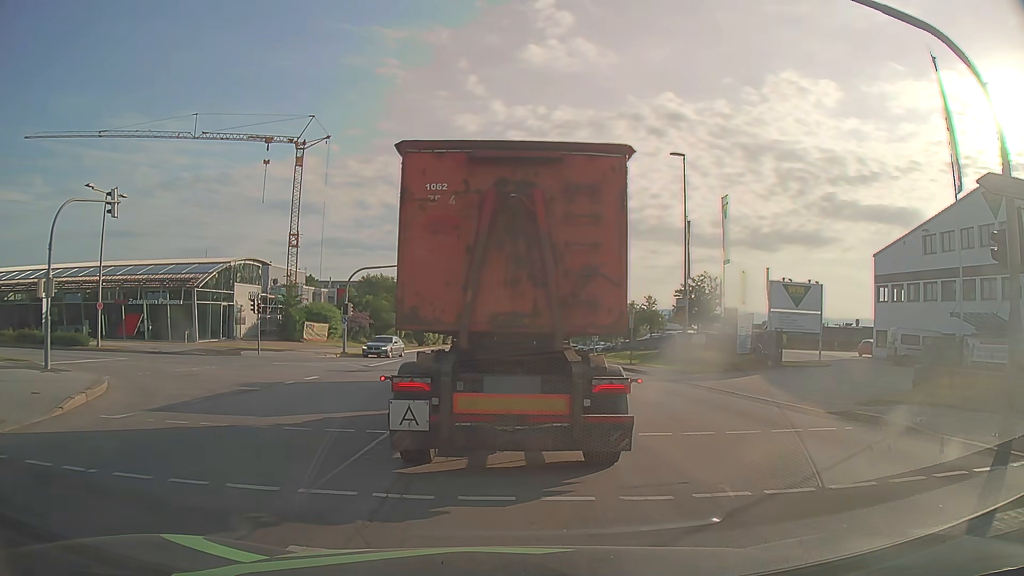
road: secondary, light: Day
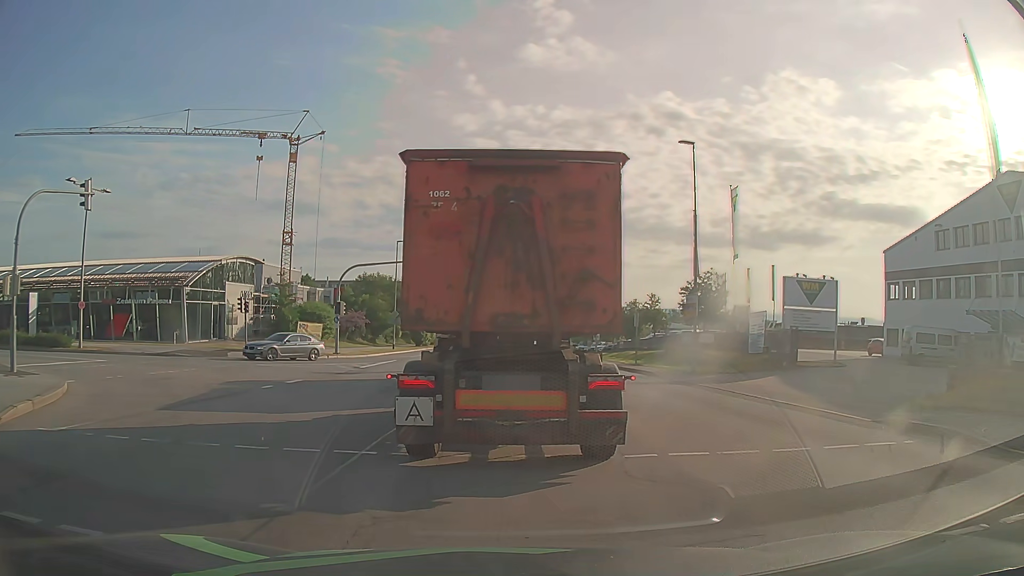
(0.0, +2.0) m; +1°
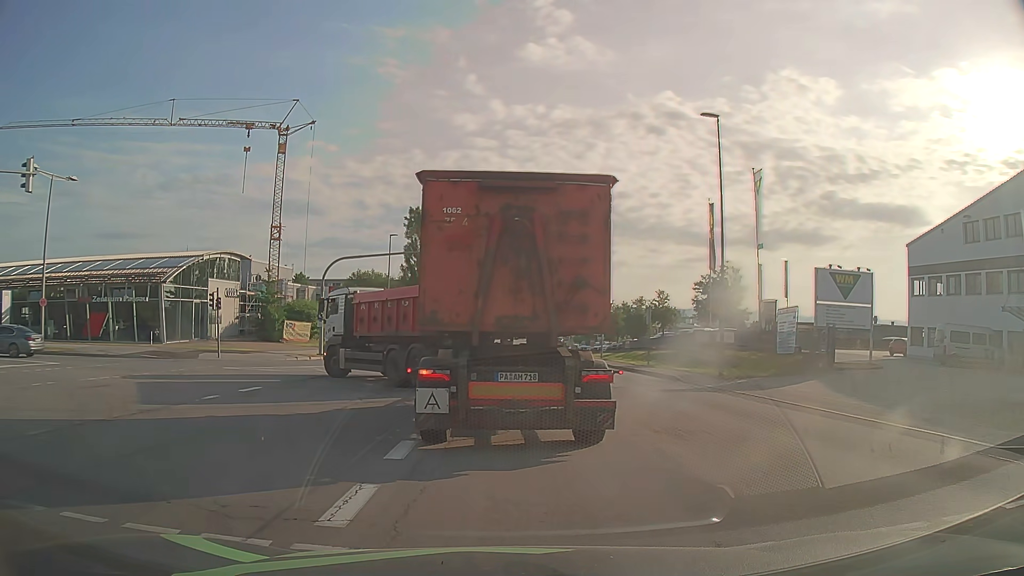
(-0.1, +3.9) m; 0°
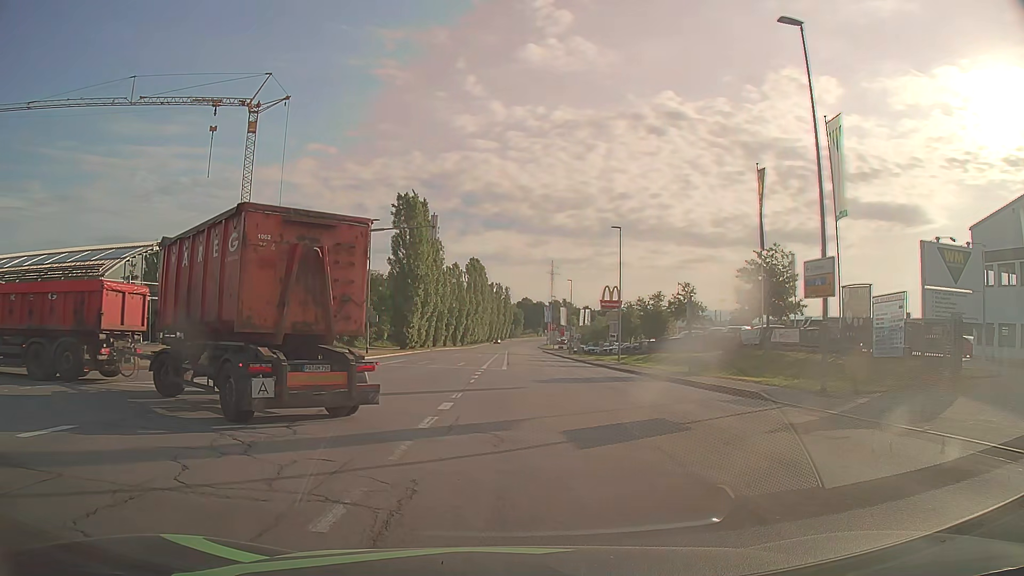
(-0.1, +9.0) m; -1°
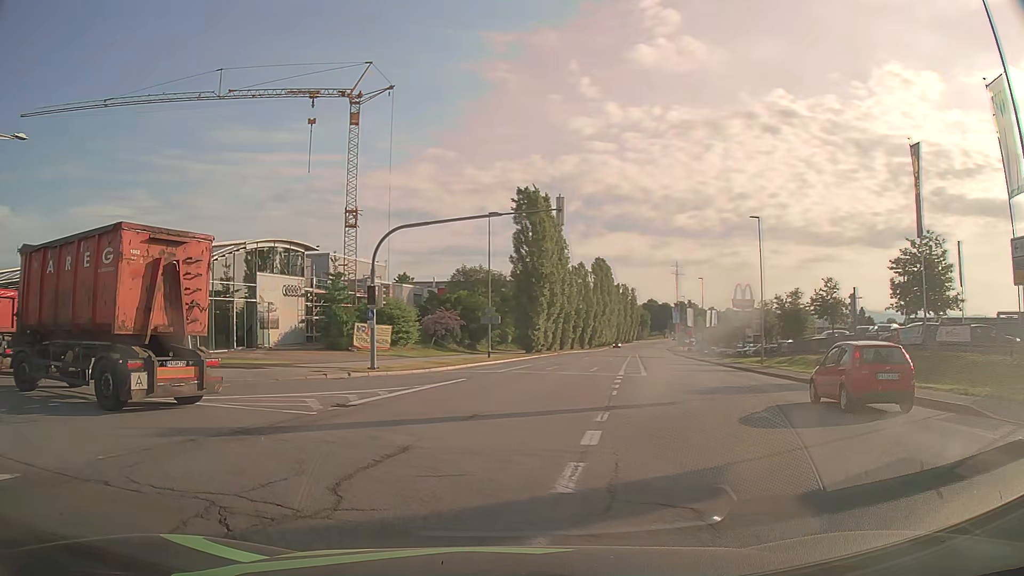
(-0.3, +4.6) m; -10°
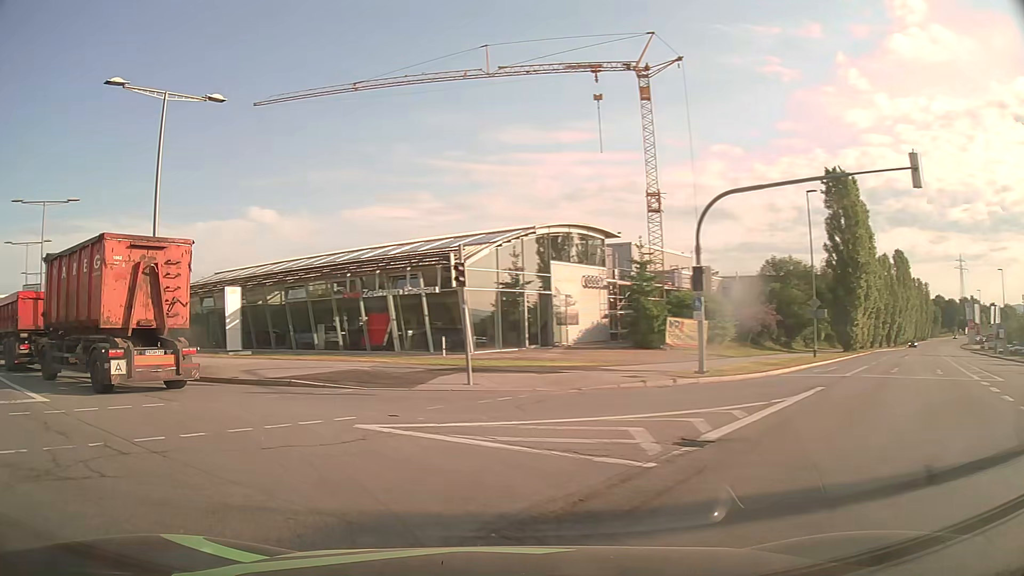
(-1.4, +6.0) m; -24°
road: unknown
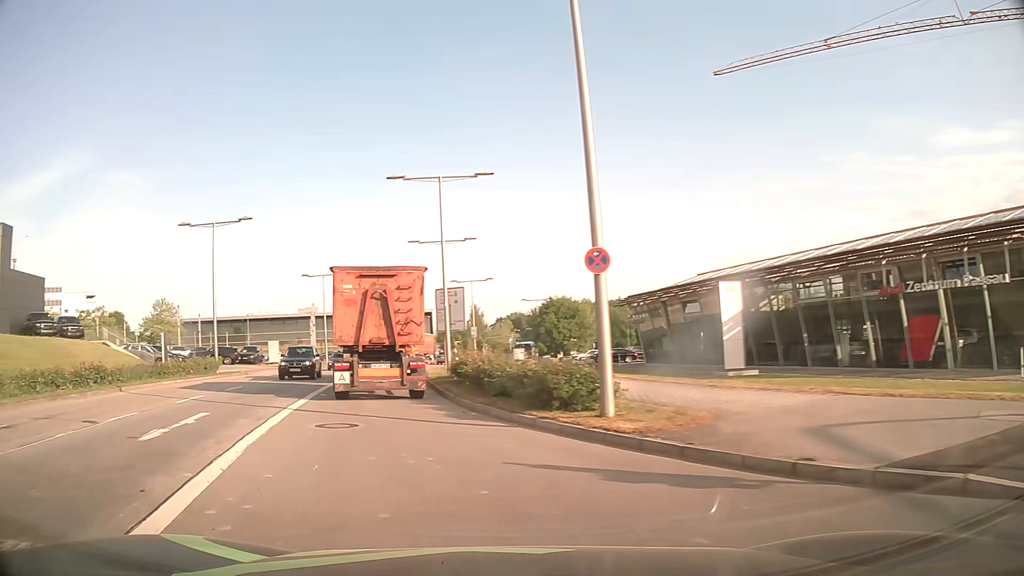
(-4.5, +10.6) m; -42°
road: secondary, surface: asphalt
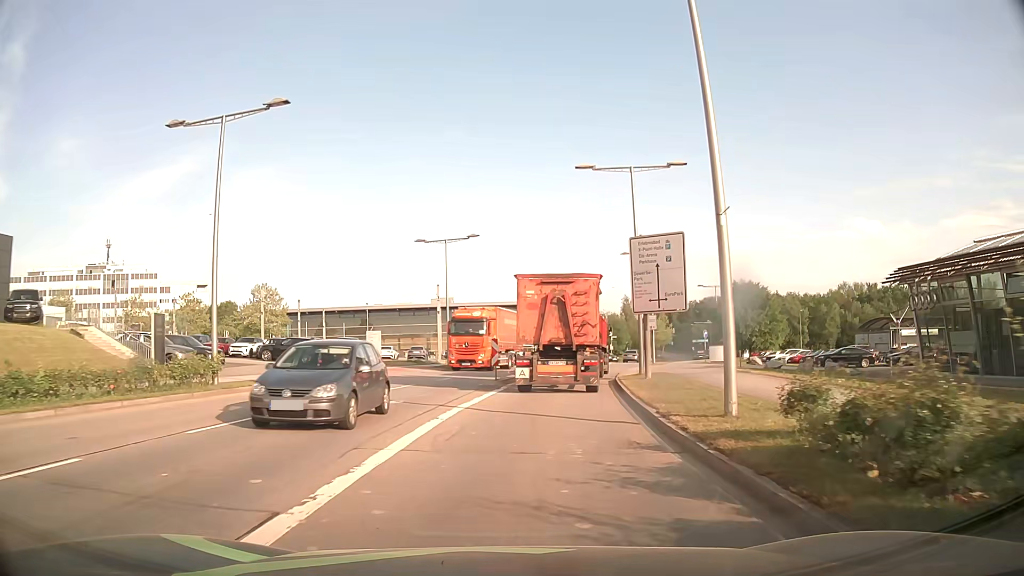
(-3.6, +19.6) m; -12°
(0, +10) (+1, +20) (+3, +30) (+5, +40) (+7, +49) (+10, +59) (+13, +68) (+17, +78) (+21, +87) (+24, +96) m
